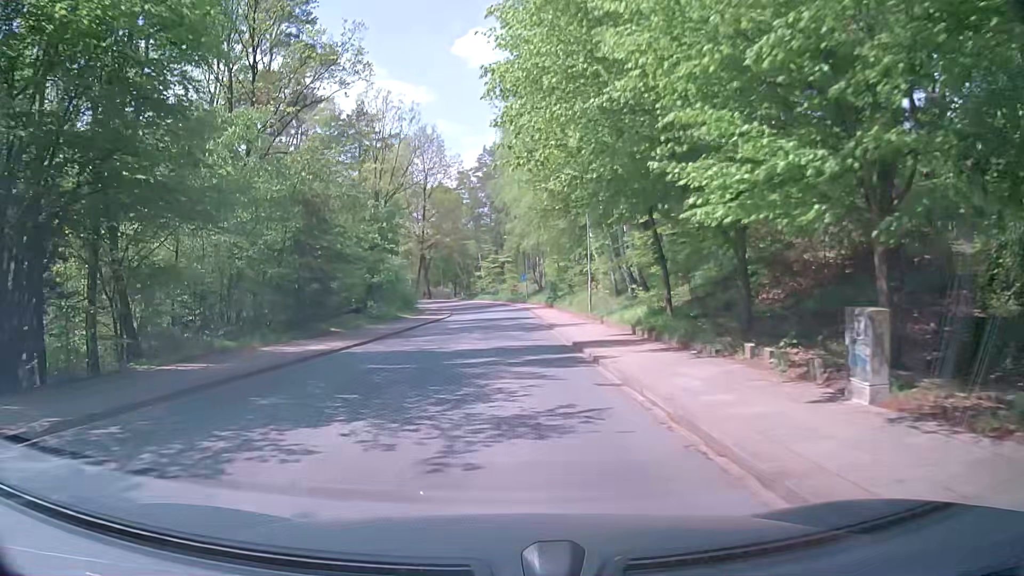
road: unclassified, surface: asphalt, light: Day
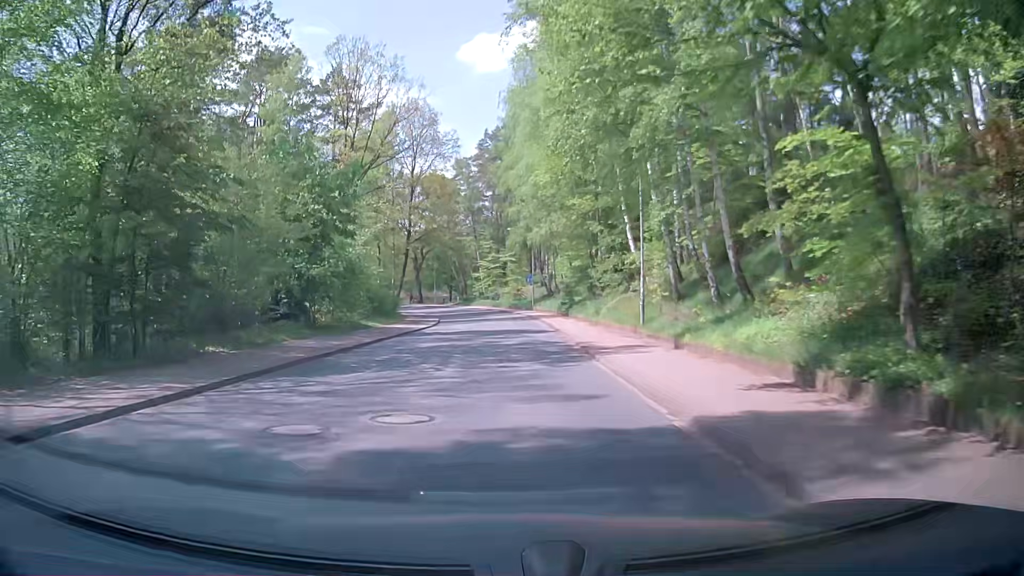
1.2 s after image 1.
(+0.1, +13.8) m; 0°
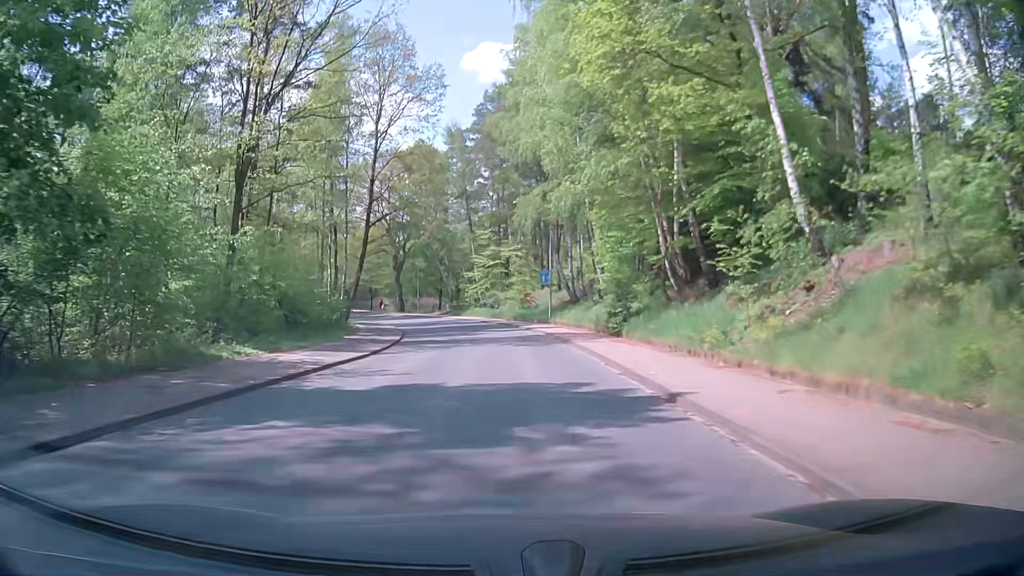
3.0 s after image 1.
(-0.1, +21.3) m; +1°
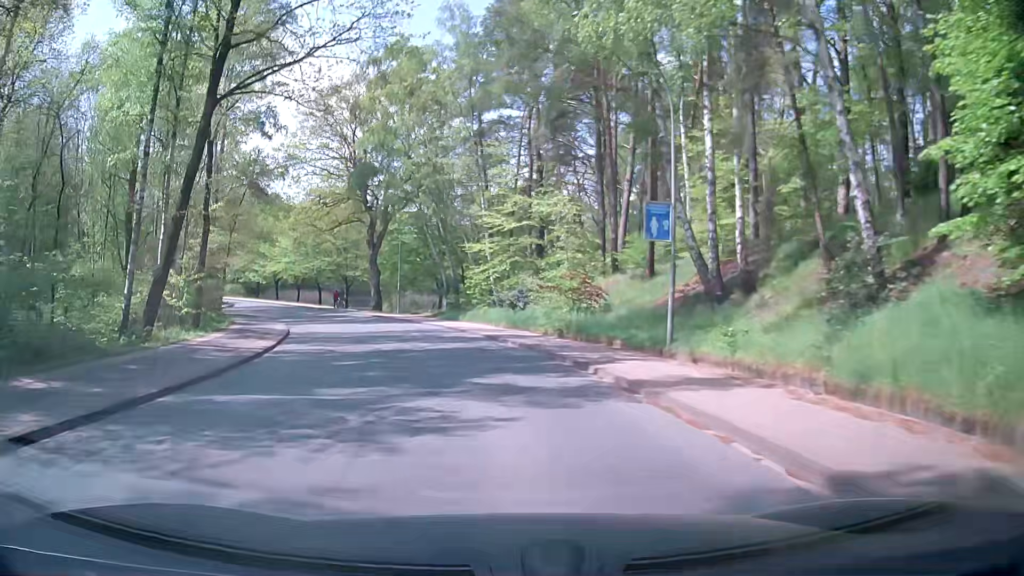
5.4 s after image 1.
(-0.4, +28.4) m; -3°
(0, +10) (-2, +20) (-4, +30) (-7, +39) (-12, +48) (-17, +56) (-23, +64) (-30, +72) (-37, +79) (-45, +85) m
